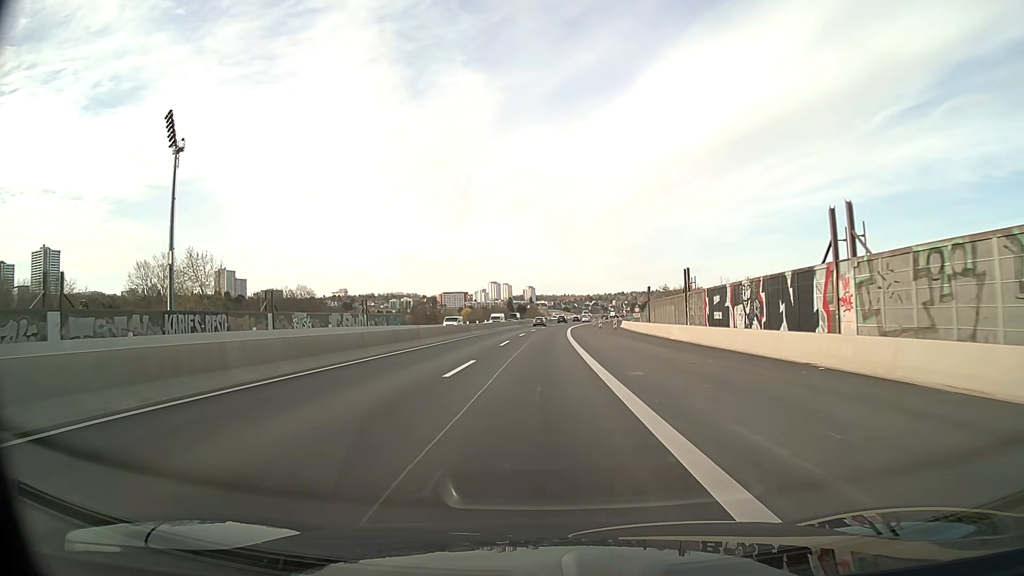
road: motorway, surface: asphalt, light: Day
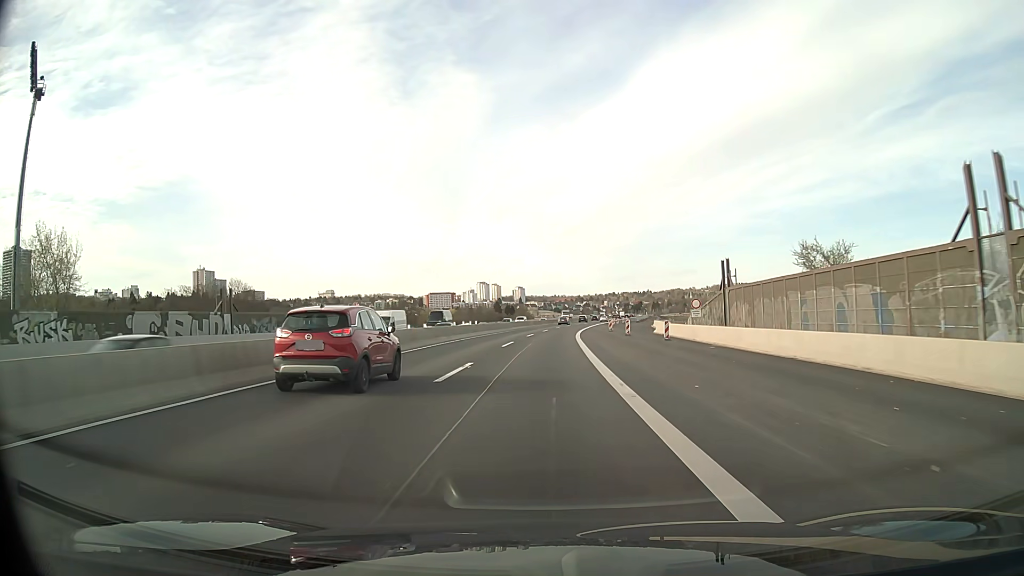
(+0.3, +37.6) m; +1°
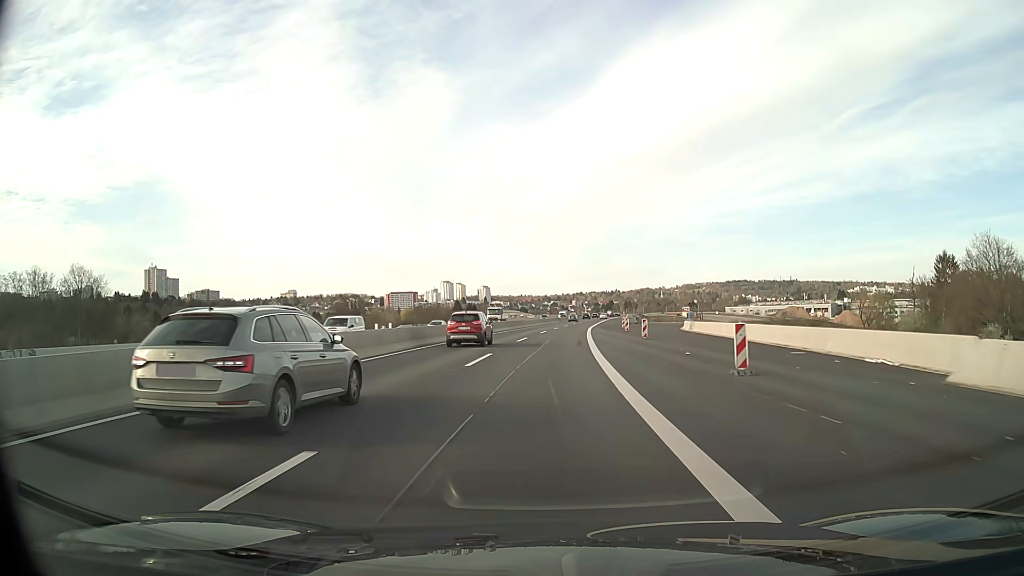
(+1.2, +50.1) m; +3°
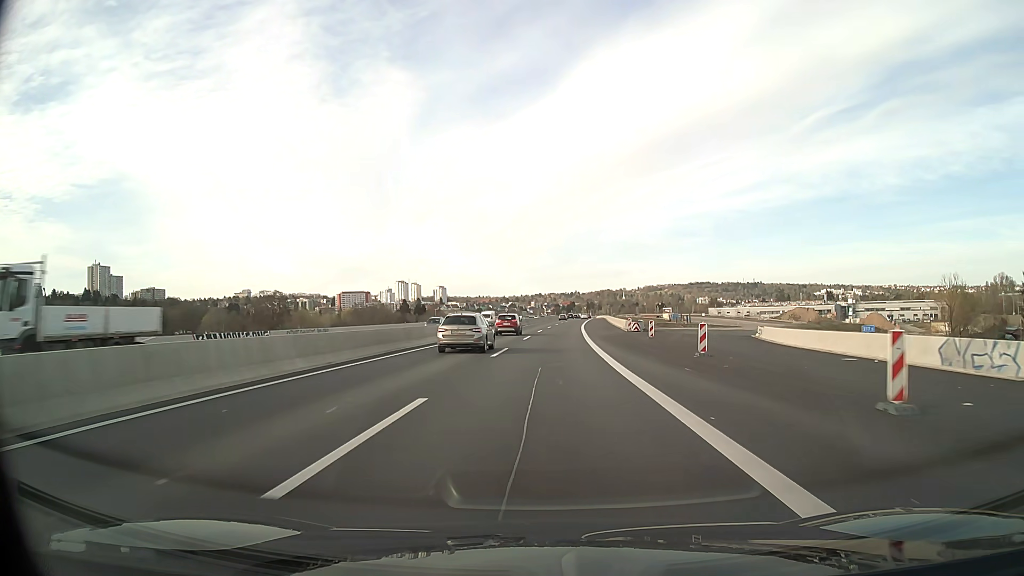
(+1.5, +50.0) m; +3°
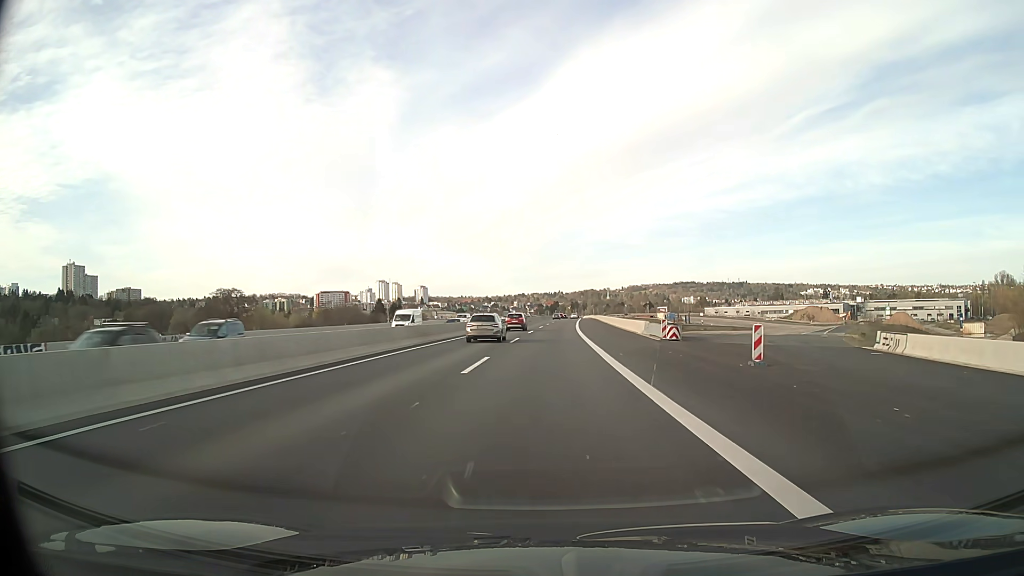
(+0.4, +25.0) m; +1°
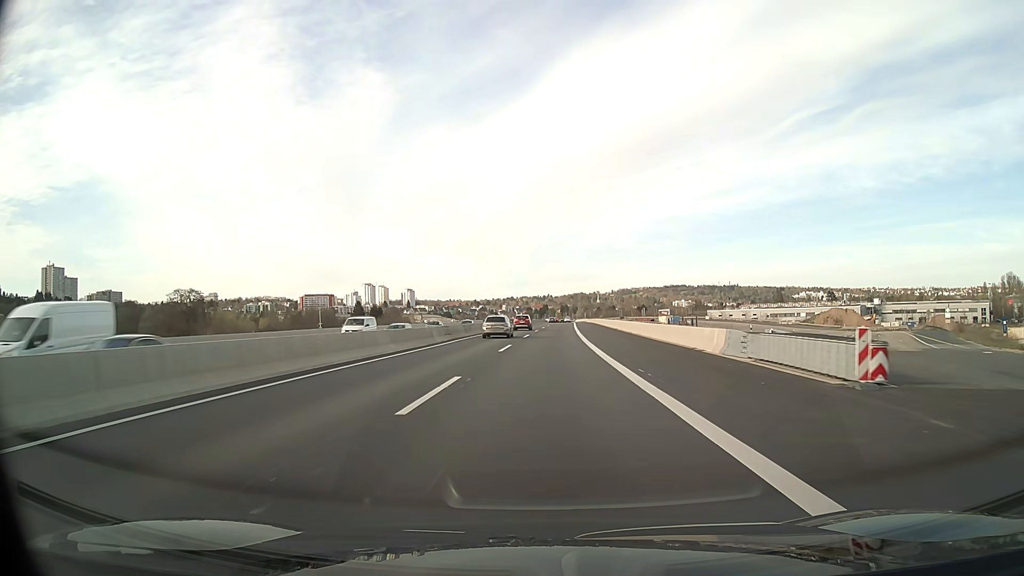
(+0.3, +25.0) m; +1°
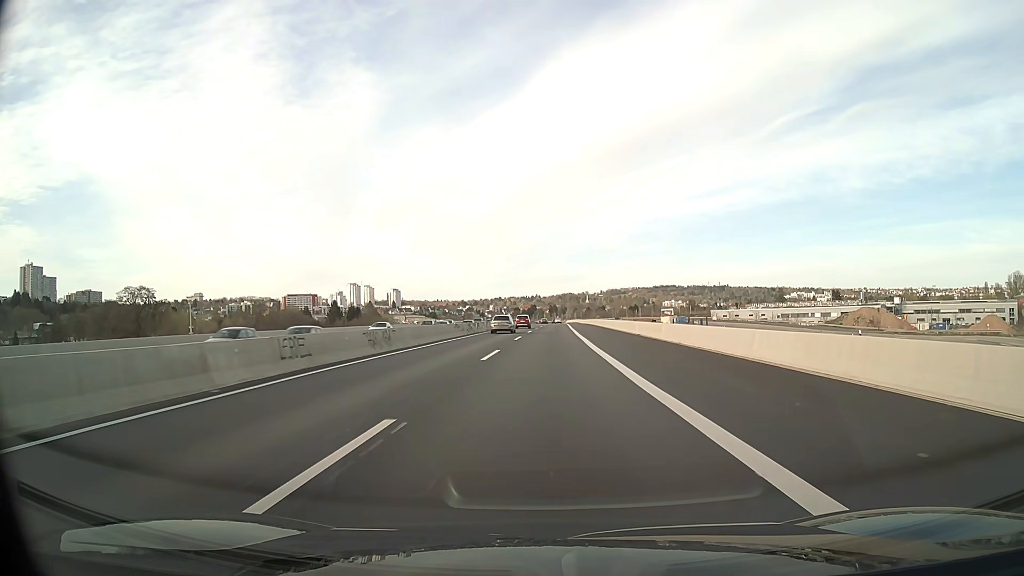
(+0.2, +25.0) m; +1°
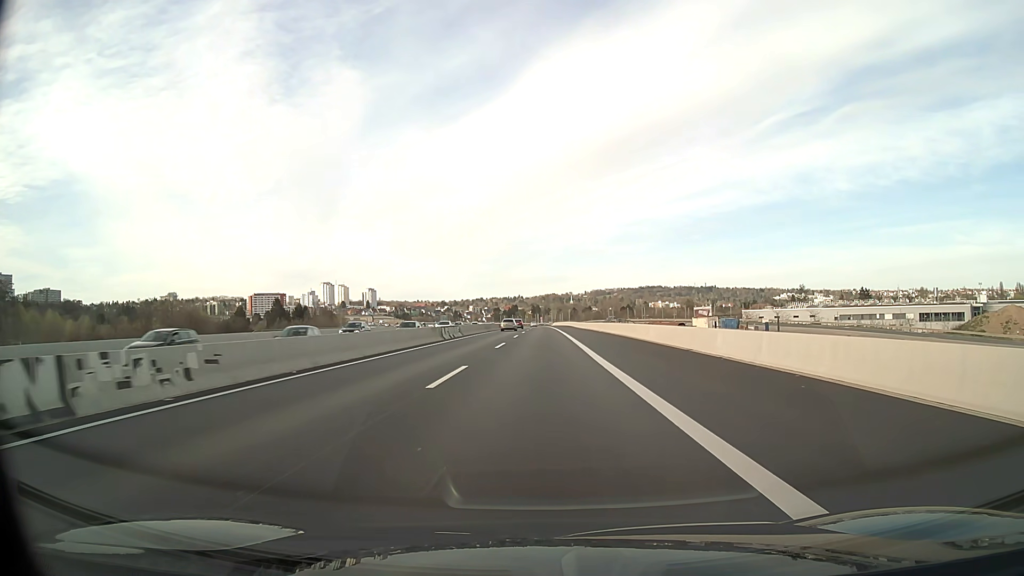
(+1.2, +62.4) m; +2°
(0, +10) (0, +20) (0, +30) (0, +40) (0, +50) (0, +60) (0, +70) (0, +80) (0, +90) (0, +100) m
